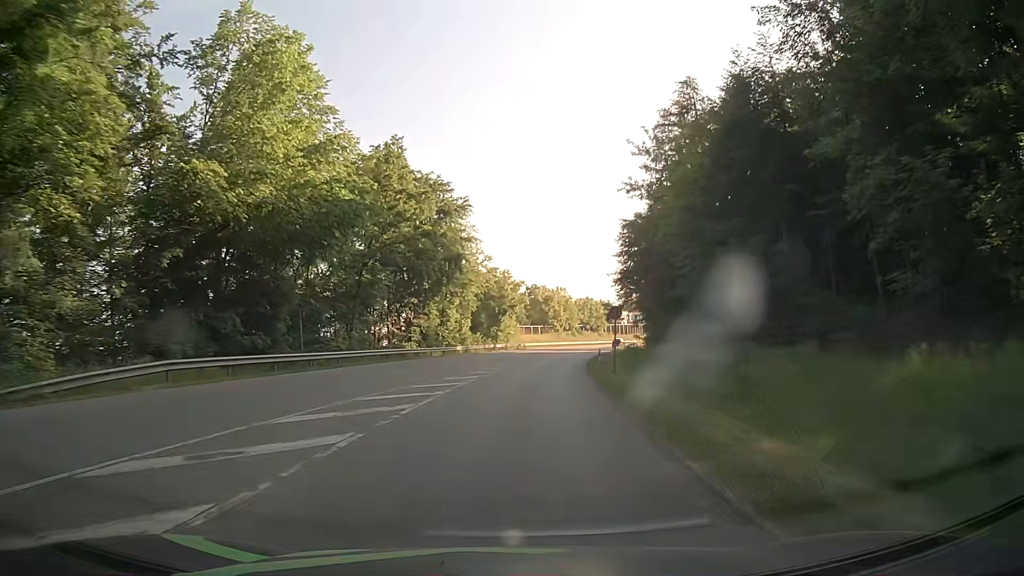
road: secondary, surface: asphalt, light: Day
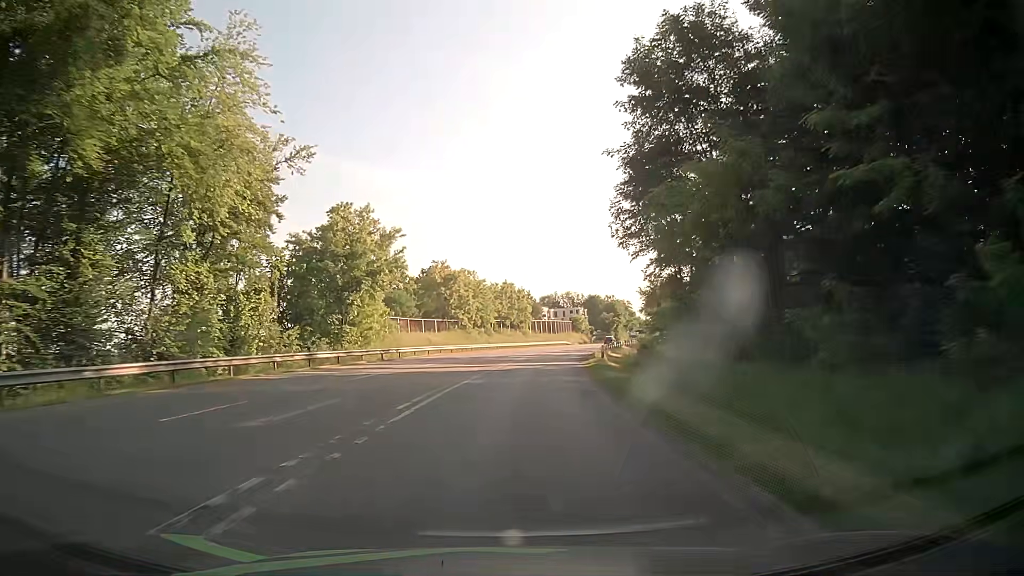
(+3.2, +45.6) m; +8°
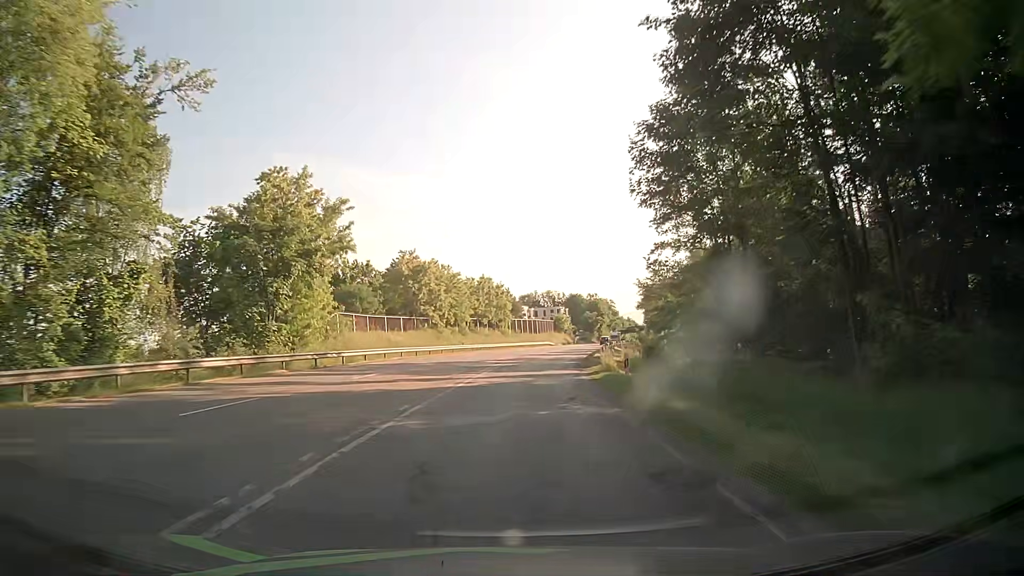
(+0.2, +10.8) m; +2°
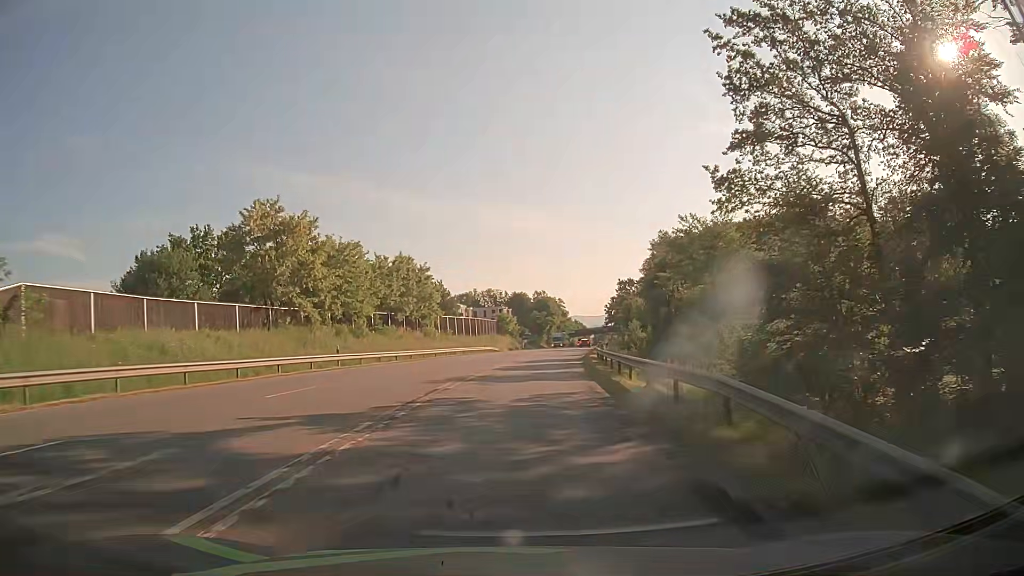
(+1.5, +30.8) m; +5°
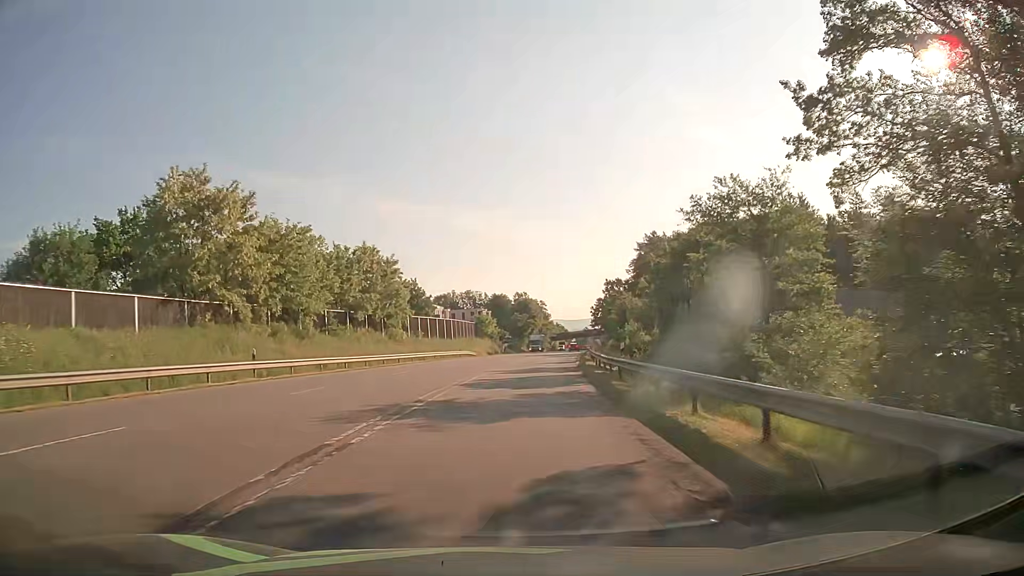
(+0.2, +9.8) m; +2°
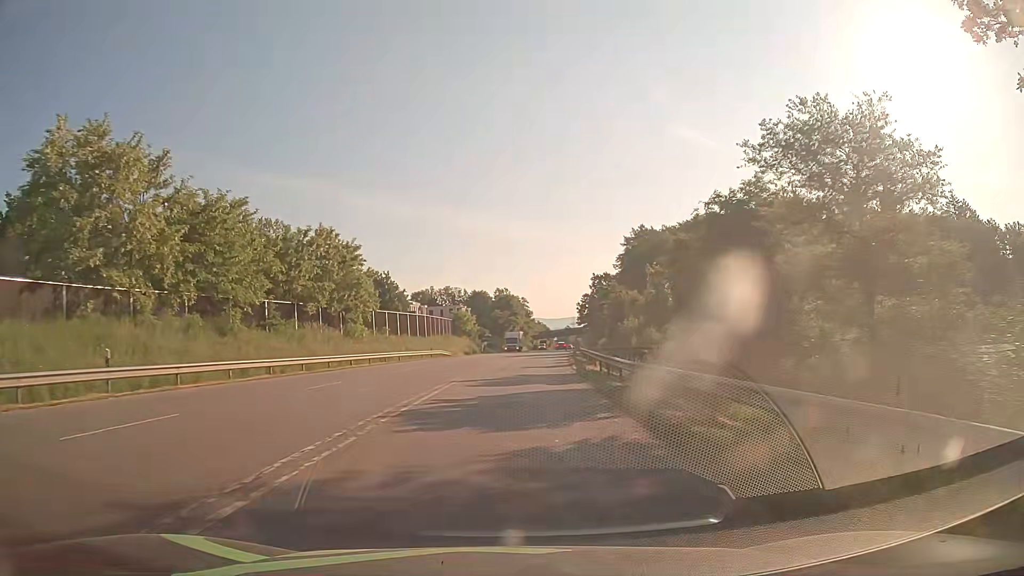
(+0.1, +9.6) m; +2°
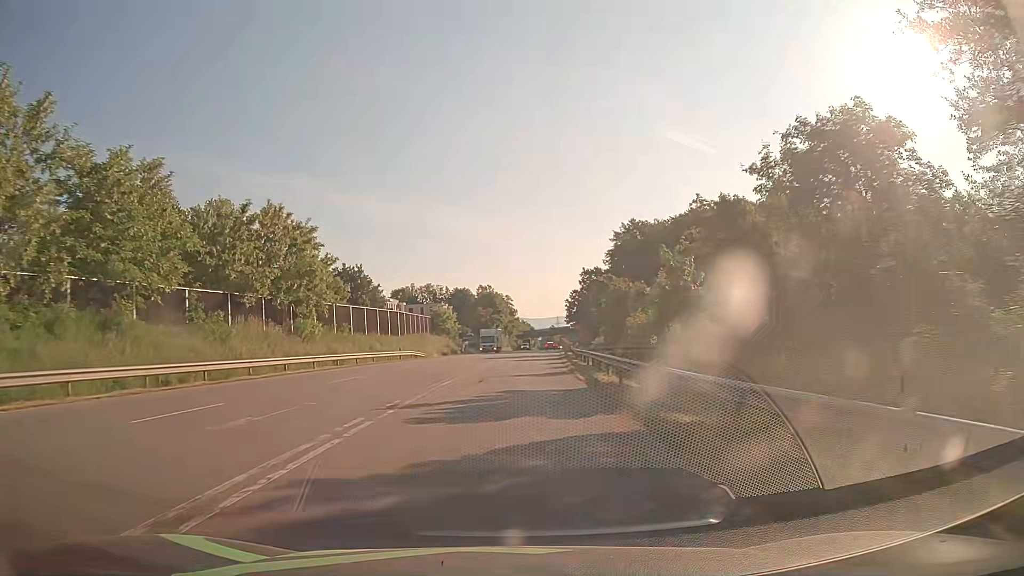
(+0.1, +9.5) m; +1°
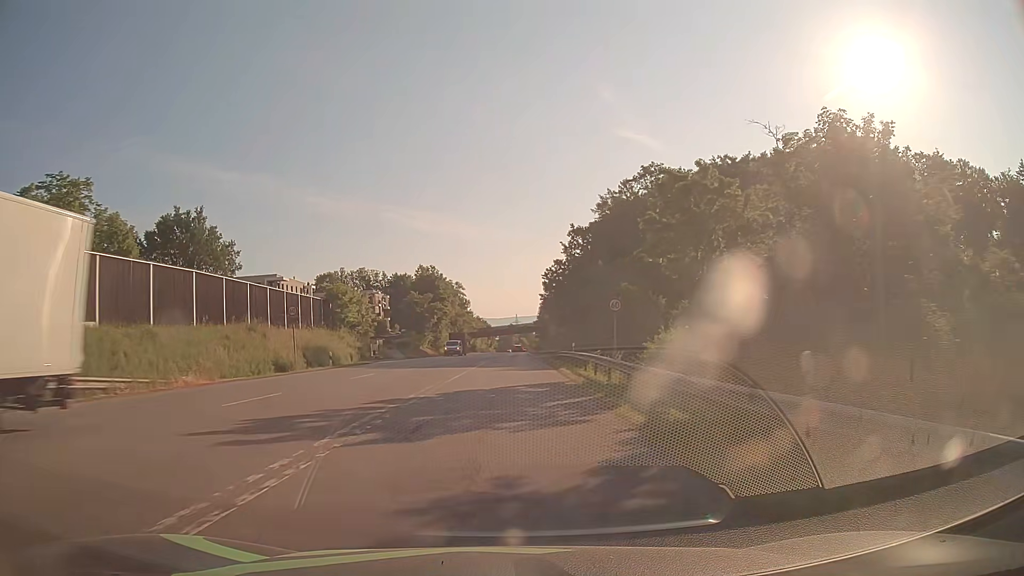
(+1.8, +46.8) m; +4°
(0, +10) (0, +20) (0, +30) (0, +40) (0, +50) (0, +60) (+1, +70) (+1, +80) (+1, +90) (+1, +100) m
